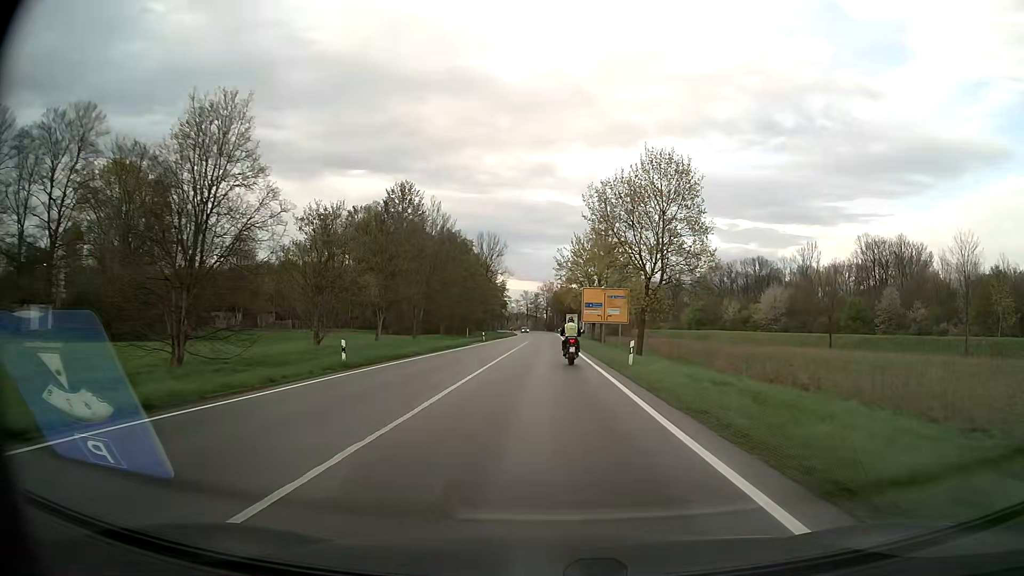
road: secondary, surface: asphalt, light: Day
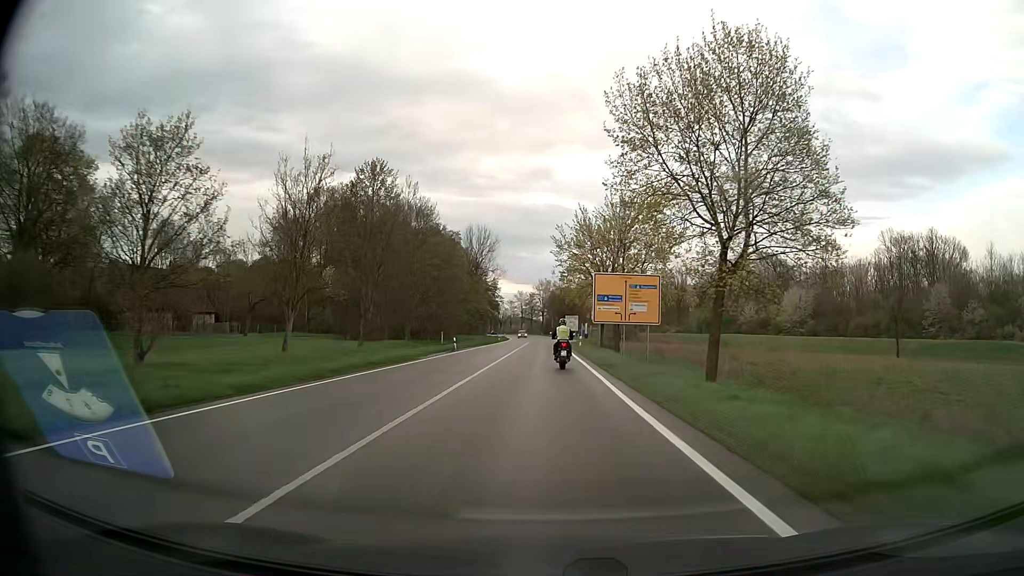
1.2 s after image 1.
(0.0, +20.3) m; 0°
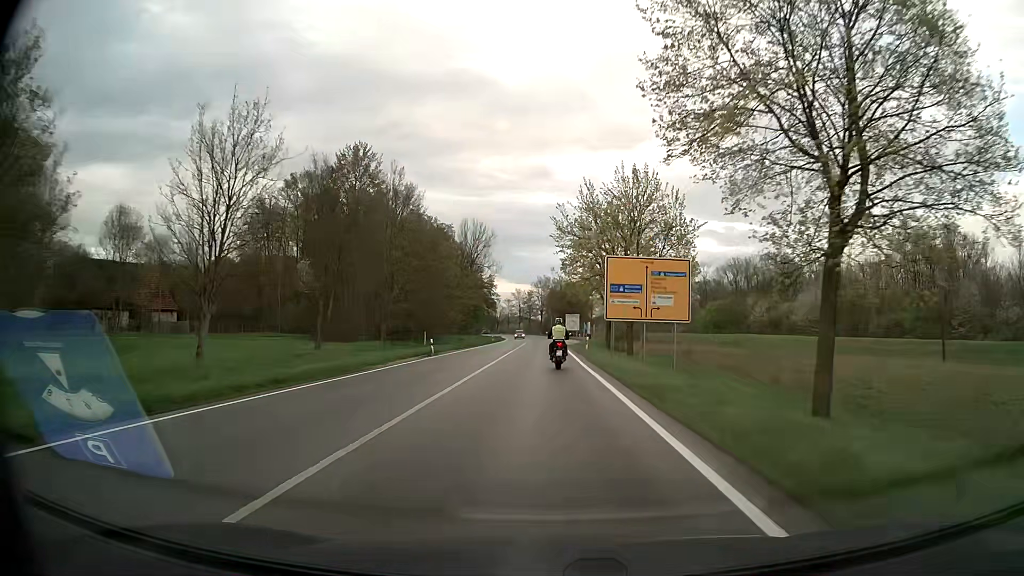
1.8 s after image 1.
(0.0, +10.1) m; 0°
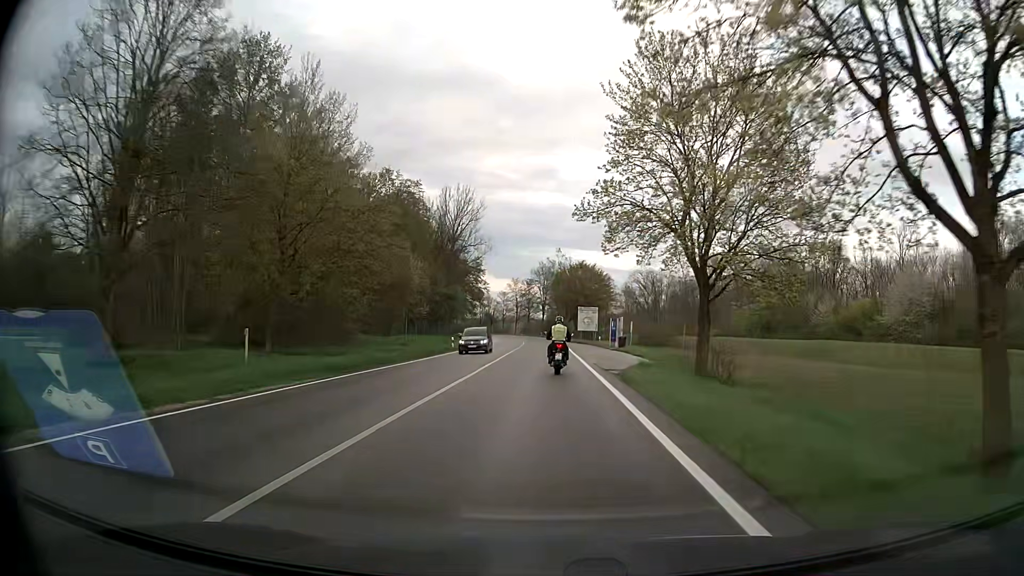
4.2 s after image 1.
(0.0, +40.9) m; 0°
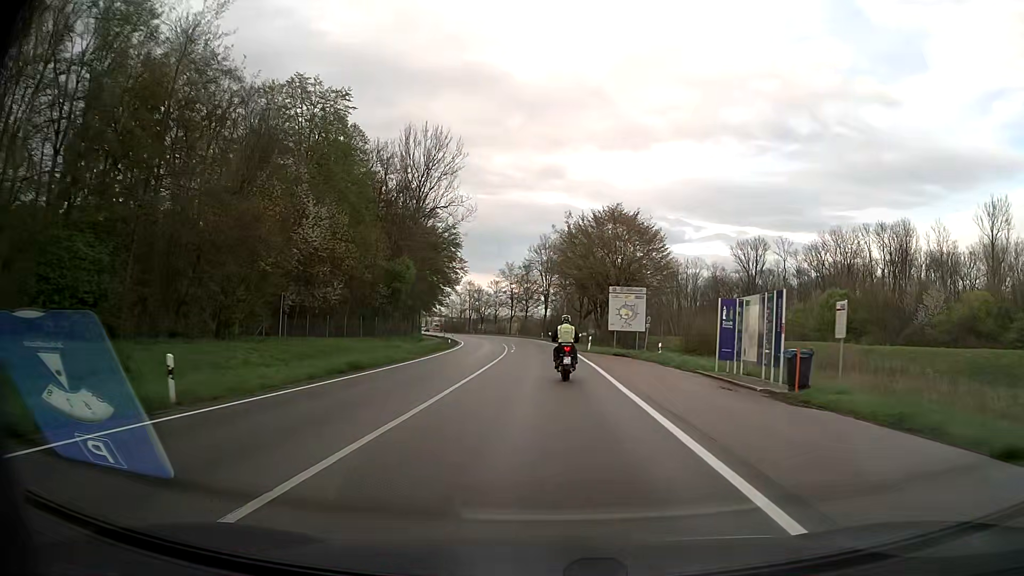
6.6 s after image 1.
(0.0, +40.1) m; 0°
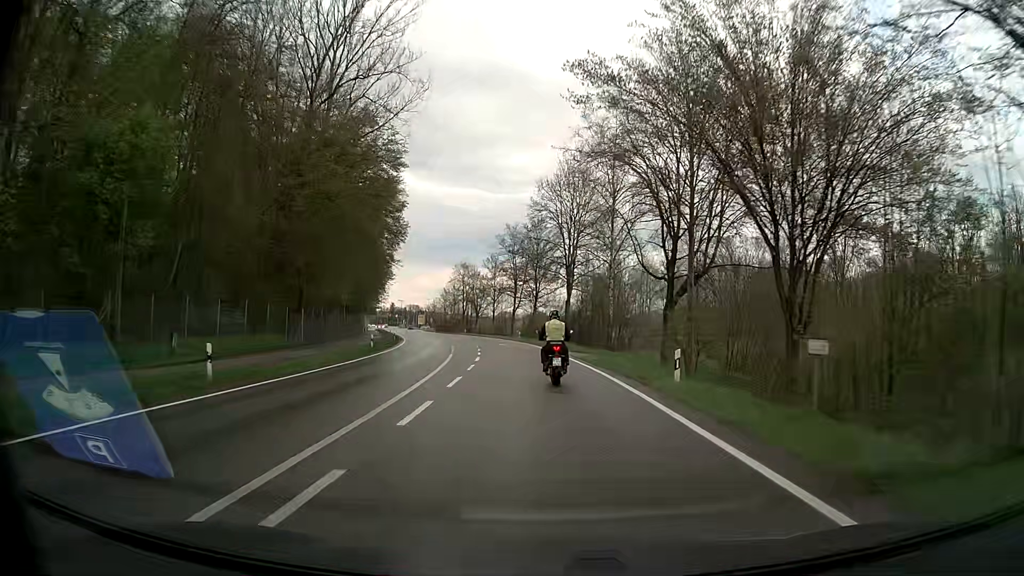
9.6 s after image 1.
(-0.5, +47.1) m; -1°
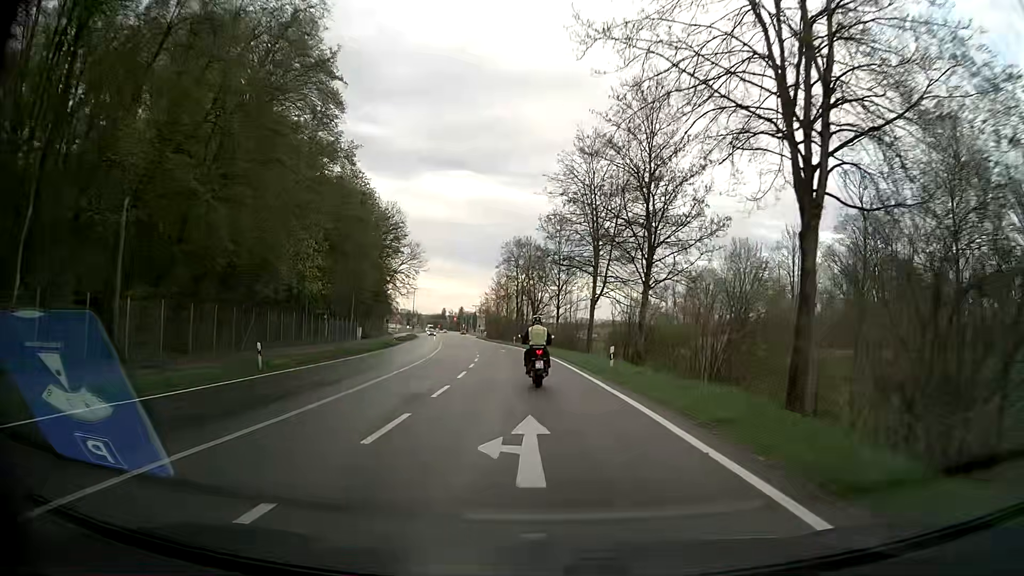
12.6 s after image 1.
(-2.2, +43.6) m; -6°
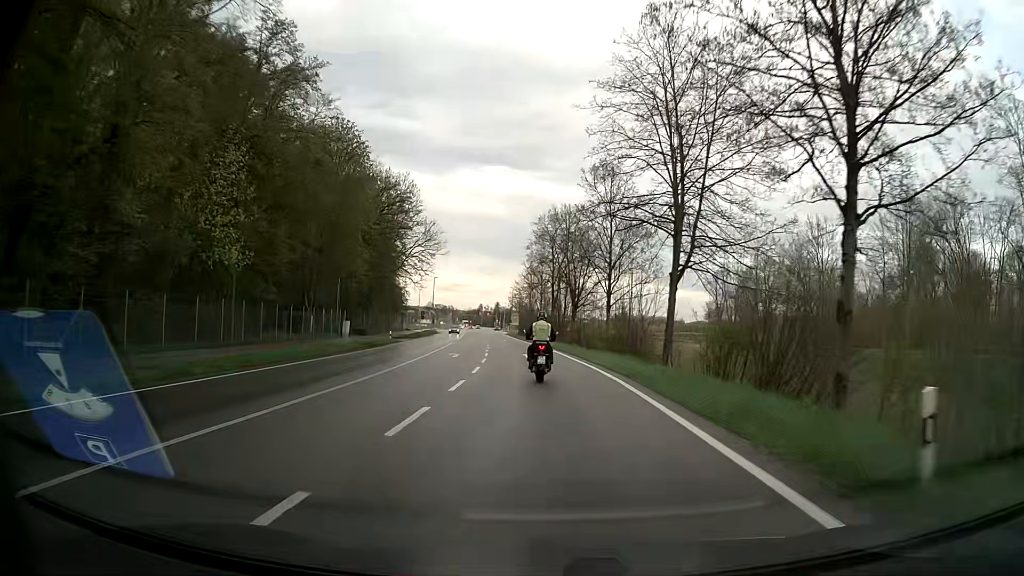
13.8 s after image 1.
(-0.6, +18.0) m; -4°
(0, +10) (0, +20) (-1, +30) (-2, +40) (-2, +50) (-3, +60) (-4, +70) (-5, +80) (-6, +90) (-7, +100) m
